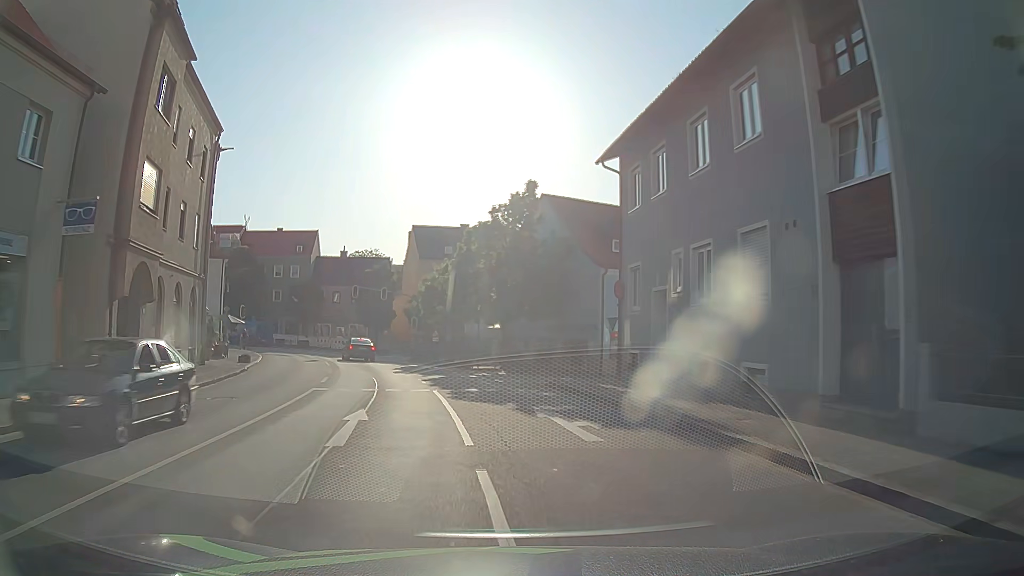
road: tertiary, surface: asphalt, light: Day
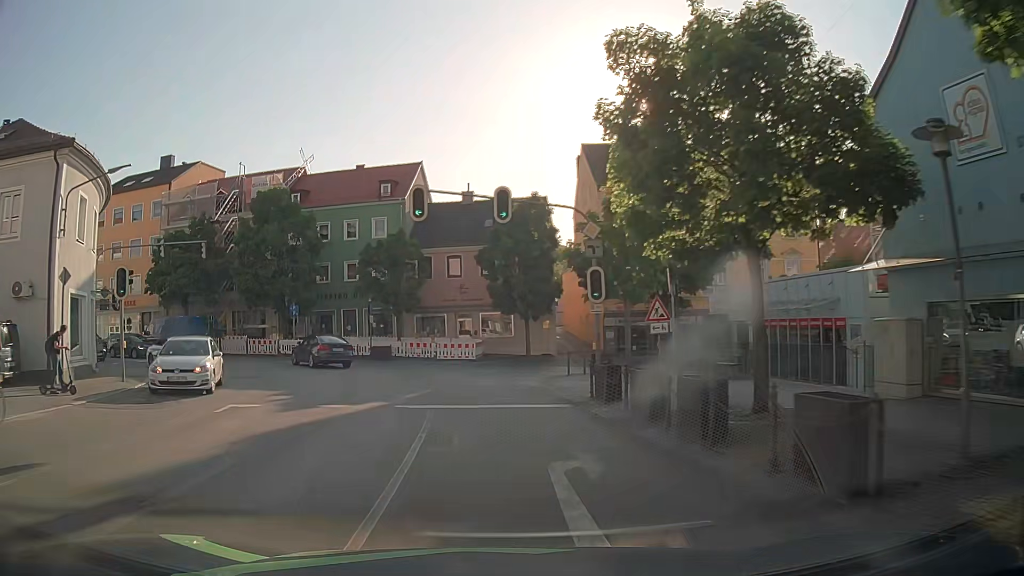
(-4.4, +35.8) m; -16°
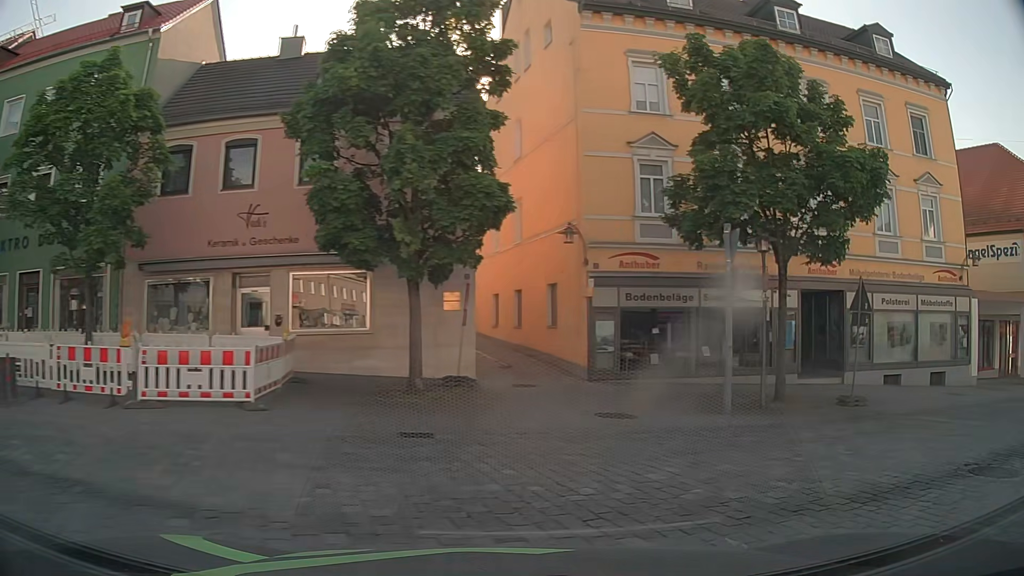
(-0.6, +26.3) m; +13°
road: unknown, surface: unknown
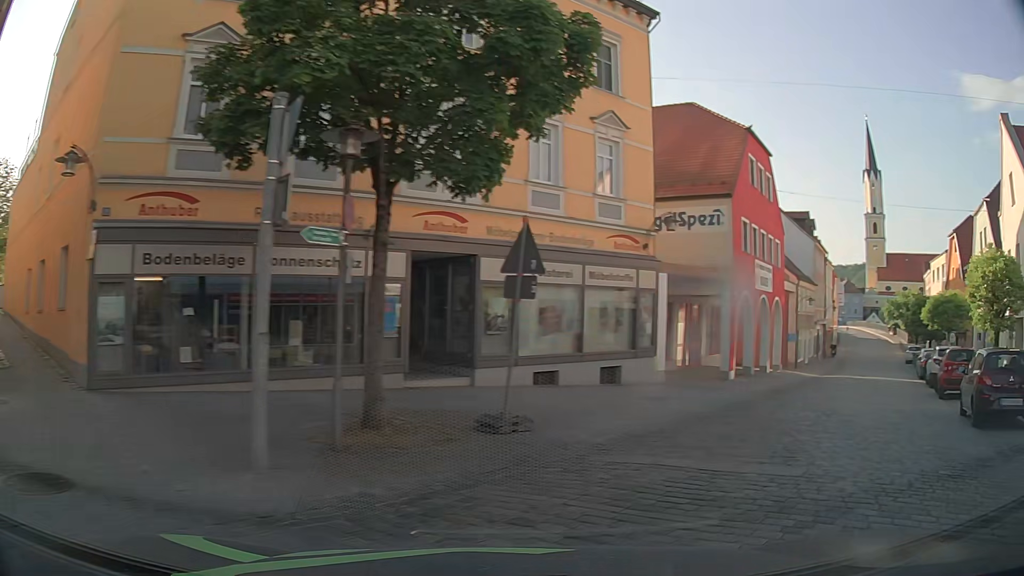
(+1.8, +6.5) m; +33°
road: residential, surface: sett
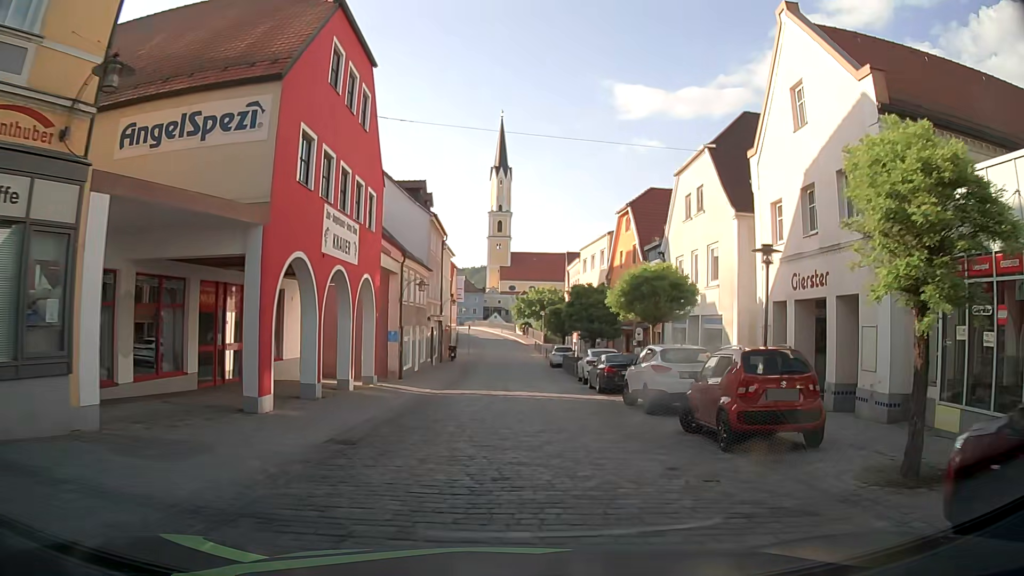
(+4.6, +11.0) m; +35°
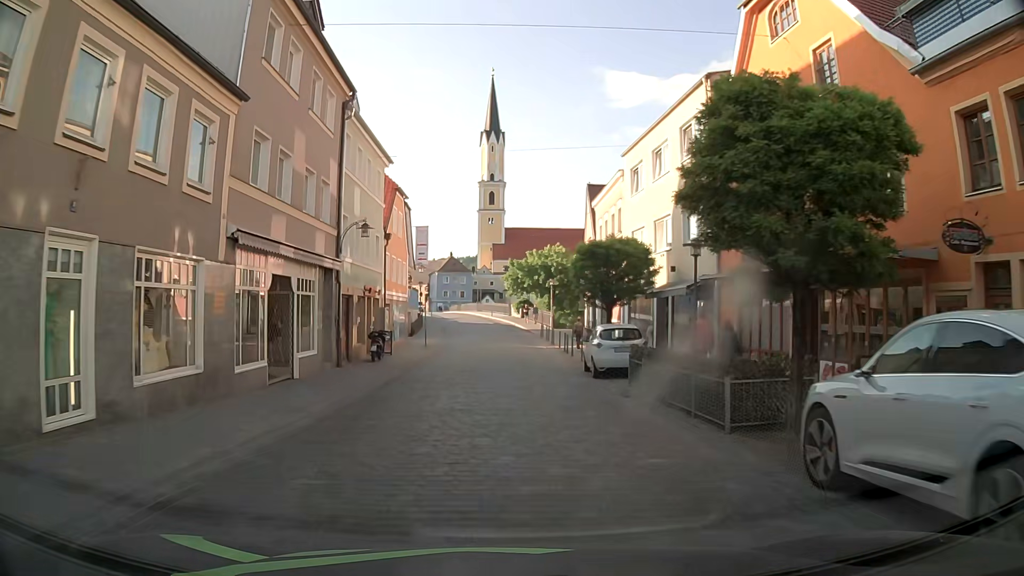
(+0.3, +27.9) m; 0°
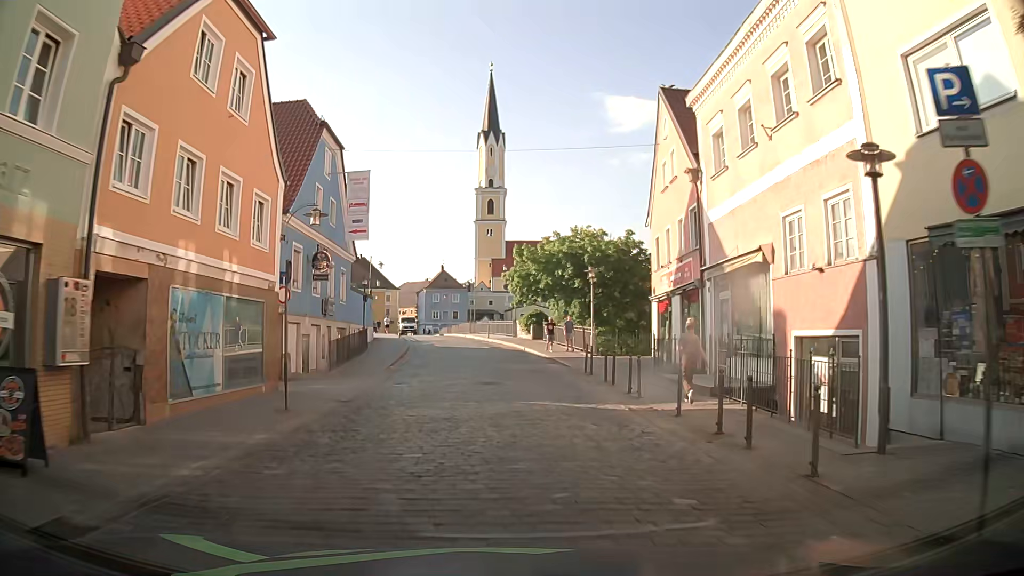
(-0.3, +23.4) m; -2°
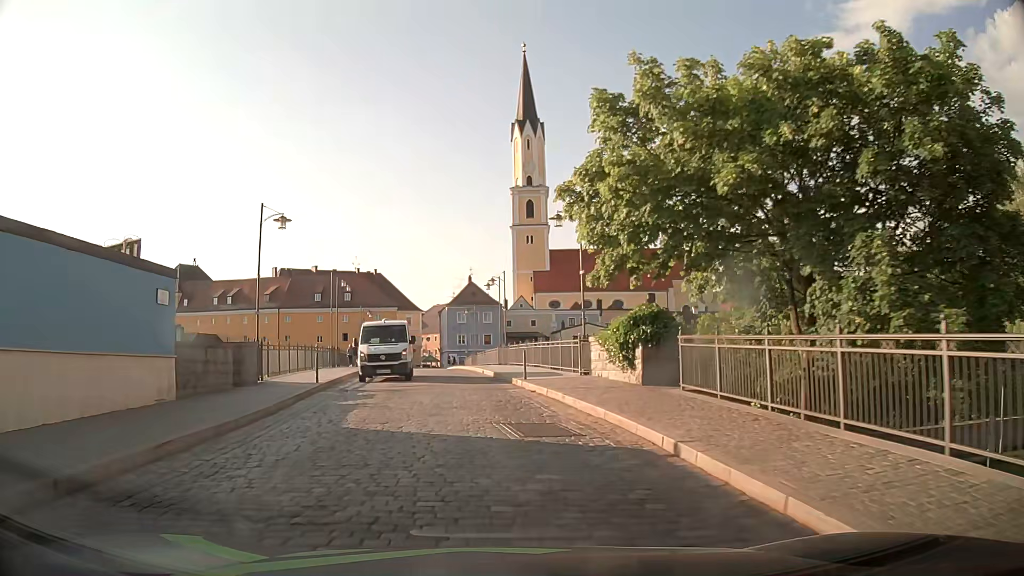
(+0.5, +28.4) m; -2°
(0, +10) (-1, +20) (-2, +30) (-3, +40) (-5, +50) (-6, +60) (-7, +70) (-9, +79) (-10, +89) (-11, +99) m
